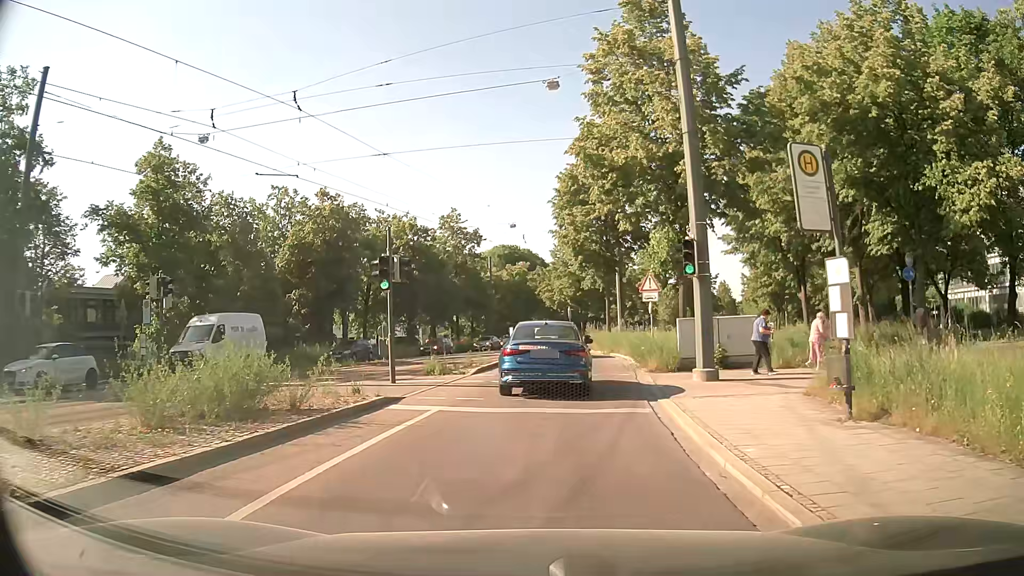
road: residential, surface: asphalt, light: Day
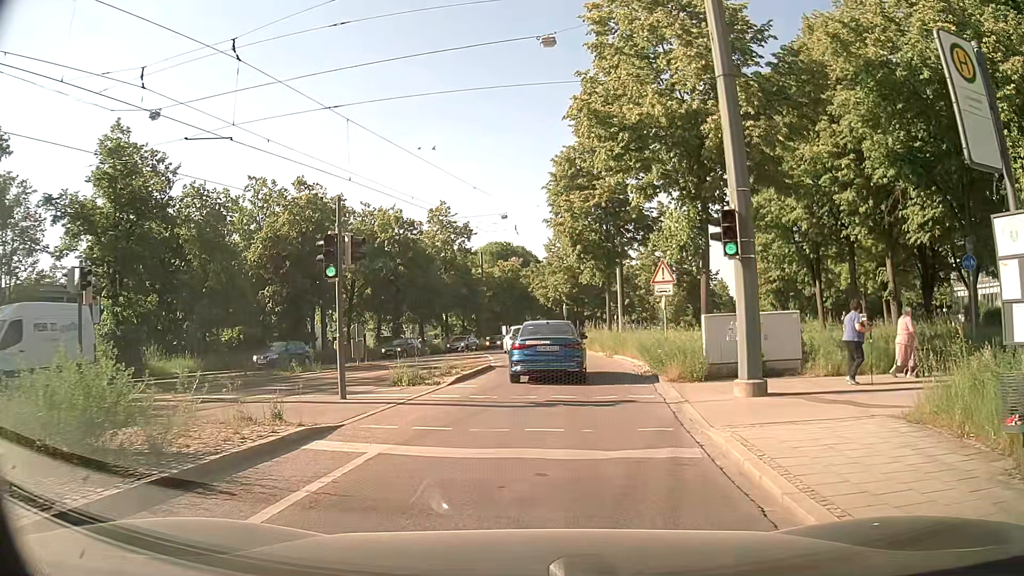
(+0.1, +3.7) m; +1°
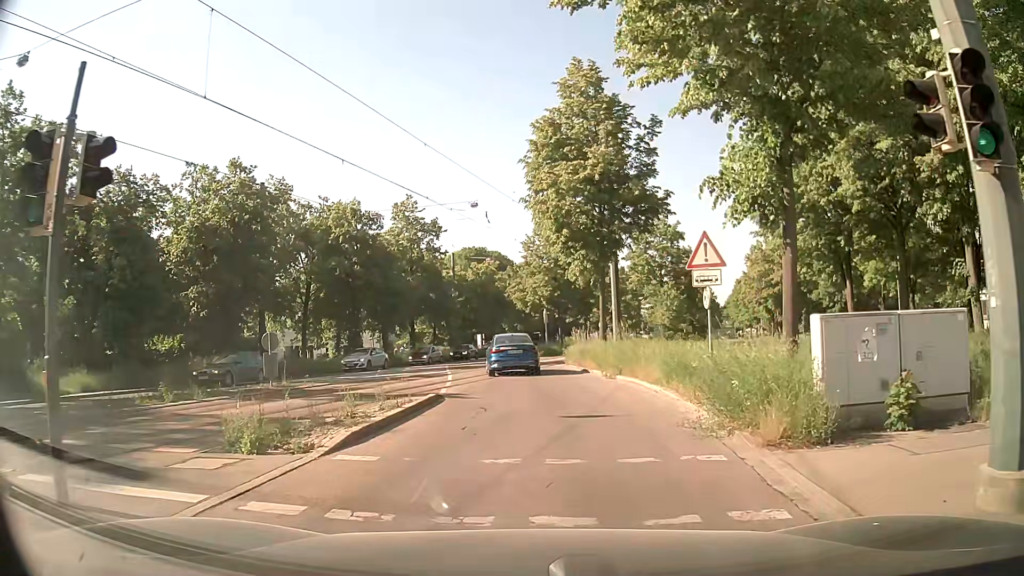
(+0.2, +7.8) m; +2°
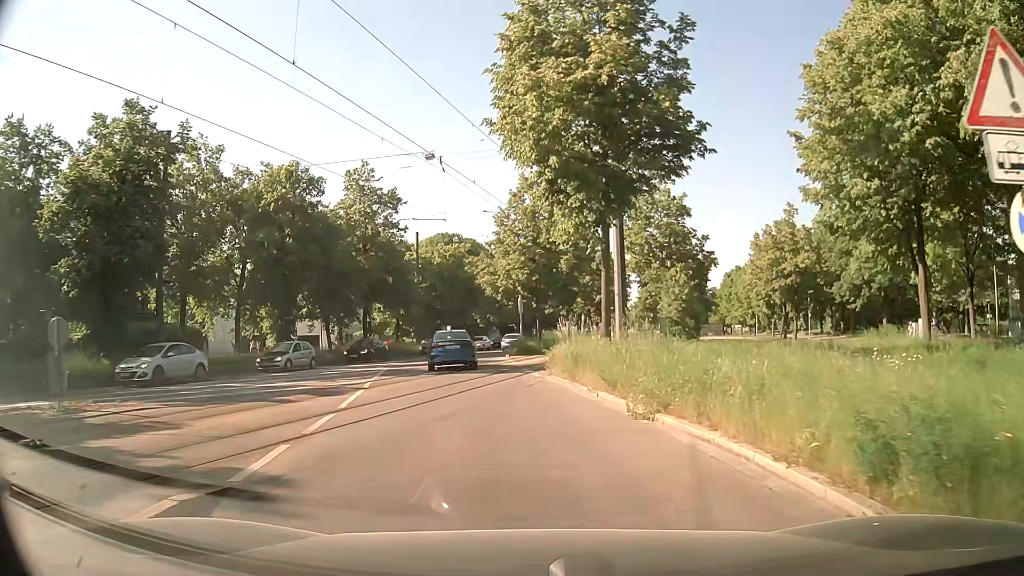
(+0.3, +10.0) m; +2°
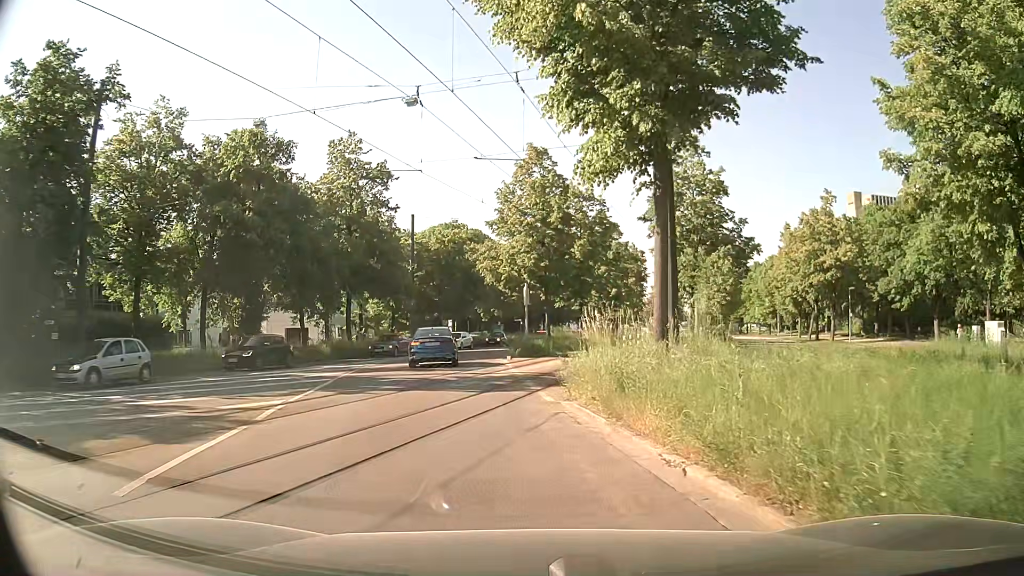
(+0.1, +7.1) m; +1°
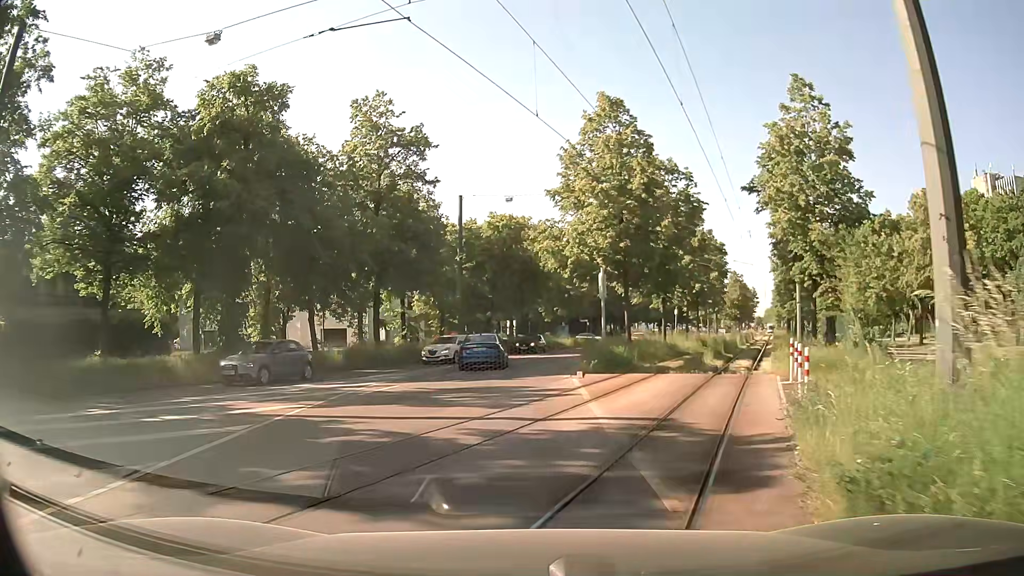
(-0.6, +9.3) m; -5°
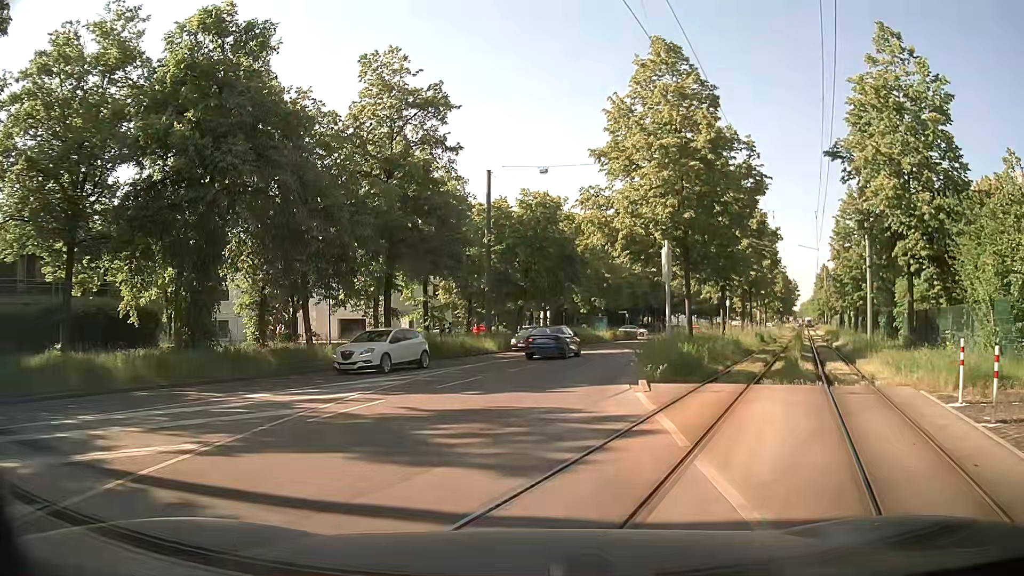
(-0.2, +5.7) m; -5°
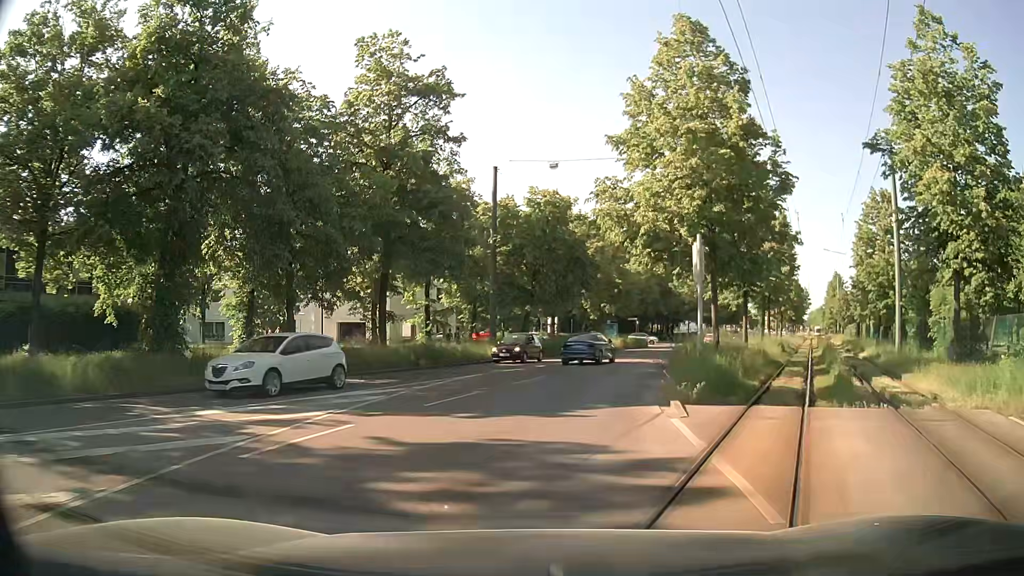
(0.0, +2.7) m; +1°
(0, +10) (0, +20) (+2, +30) (+5, +39) (+8, +49) (+12, +58) (+16, +67) (+20, +76) (+21, +86) (+14, +92) m
